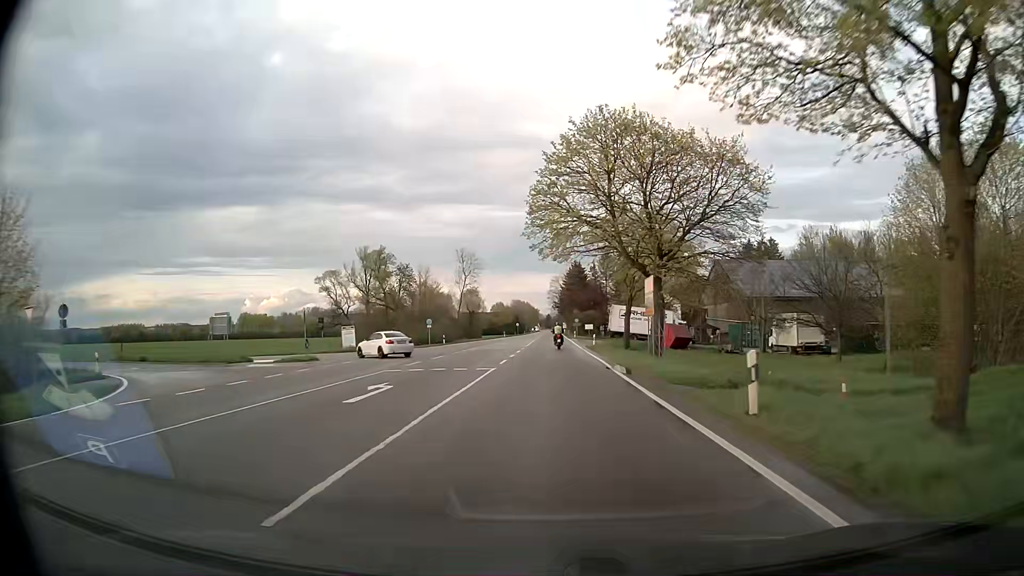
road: secondary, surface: asphalt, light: Day
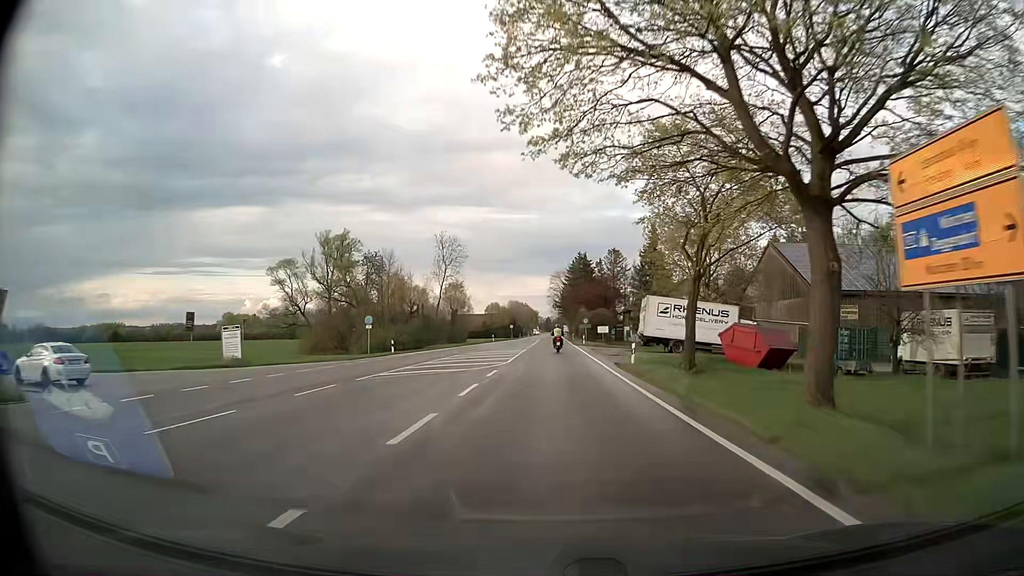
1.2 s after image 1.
(0.0, +23.8) m; 0°
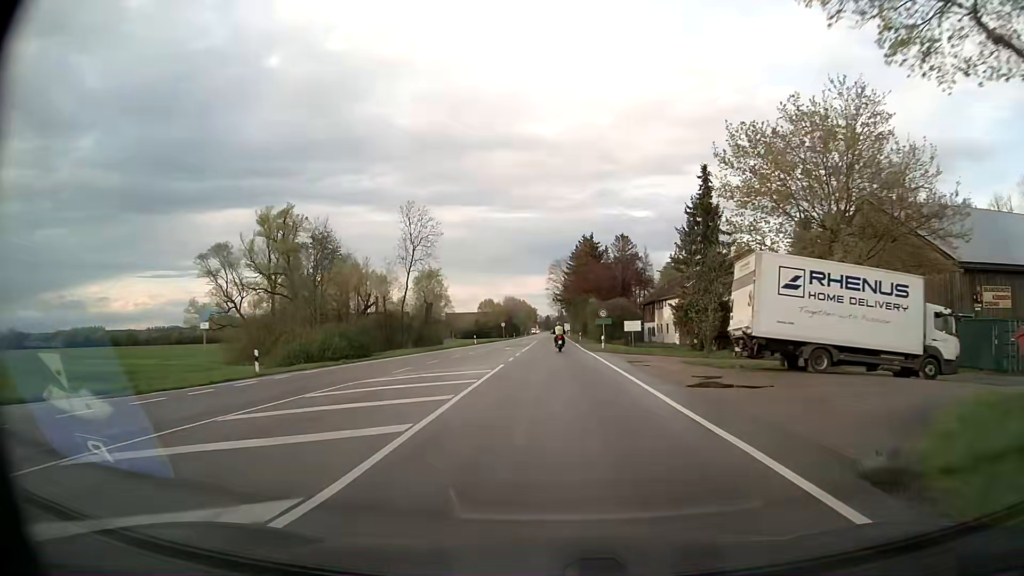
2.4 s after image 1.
(0.0, +23.5) m; 0°
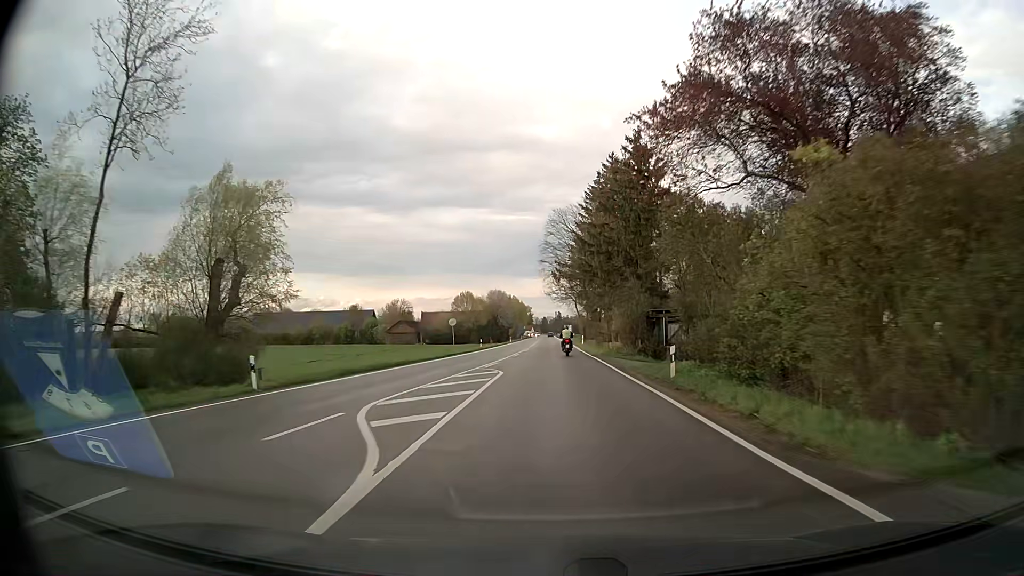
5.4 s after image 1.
(+0.3, +57.0) m; 0°
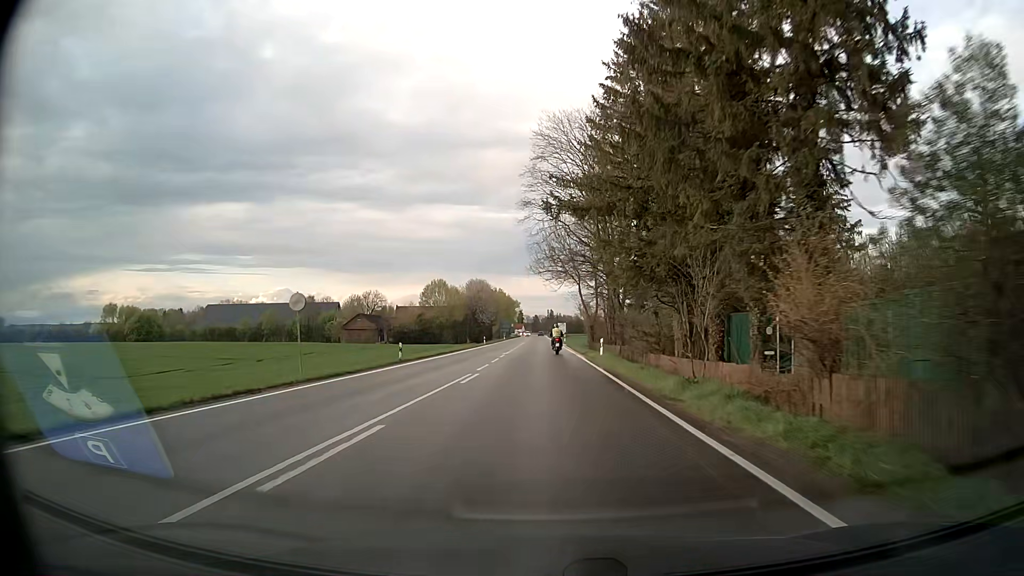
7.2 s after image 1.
(+0.4, +33.6) m; +1°
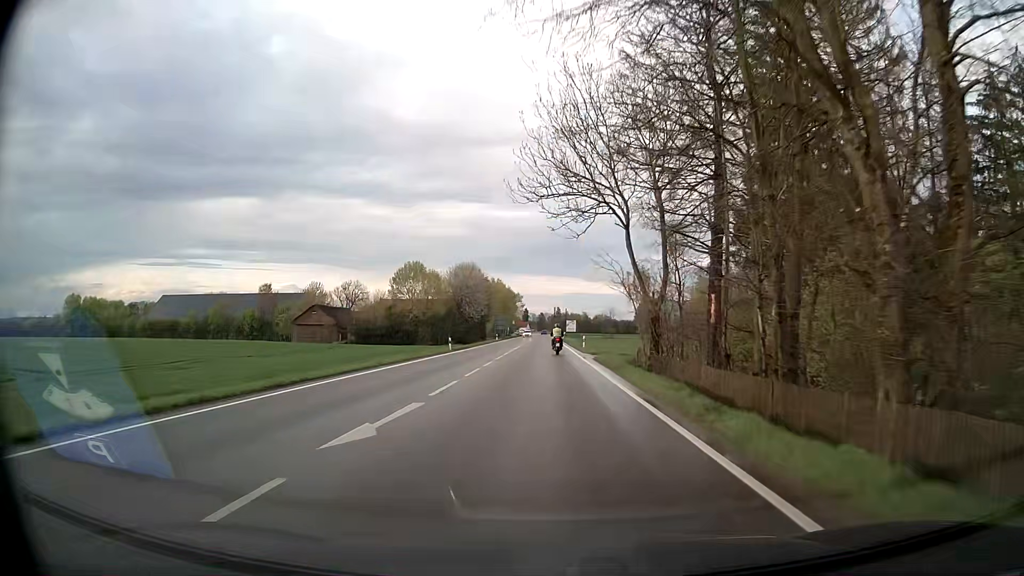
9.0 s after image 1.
(-0.1, +33.7) m; 0°
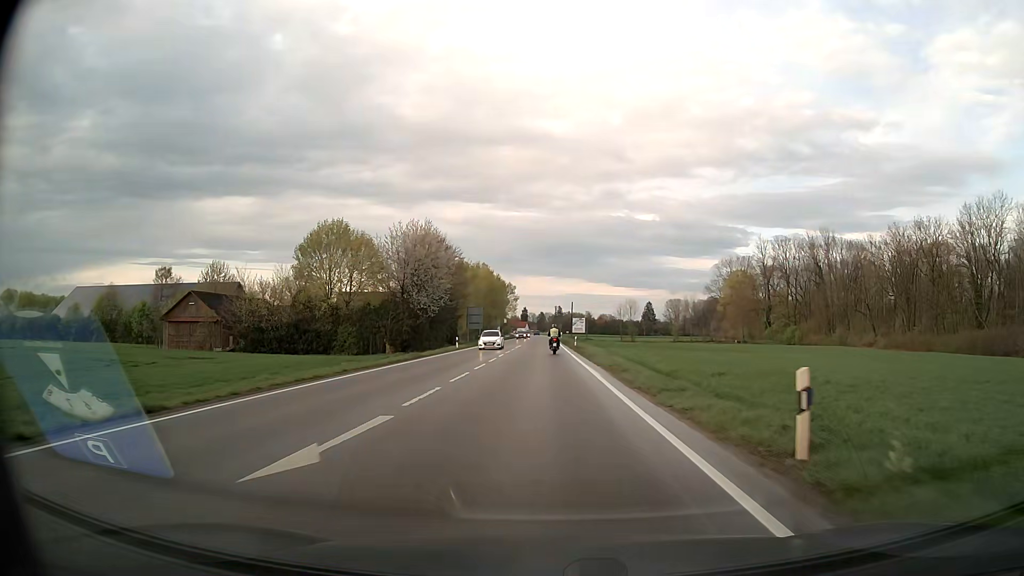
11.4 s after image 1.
(0.0, +44.0) m; 0°
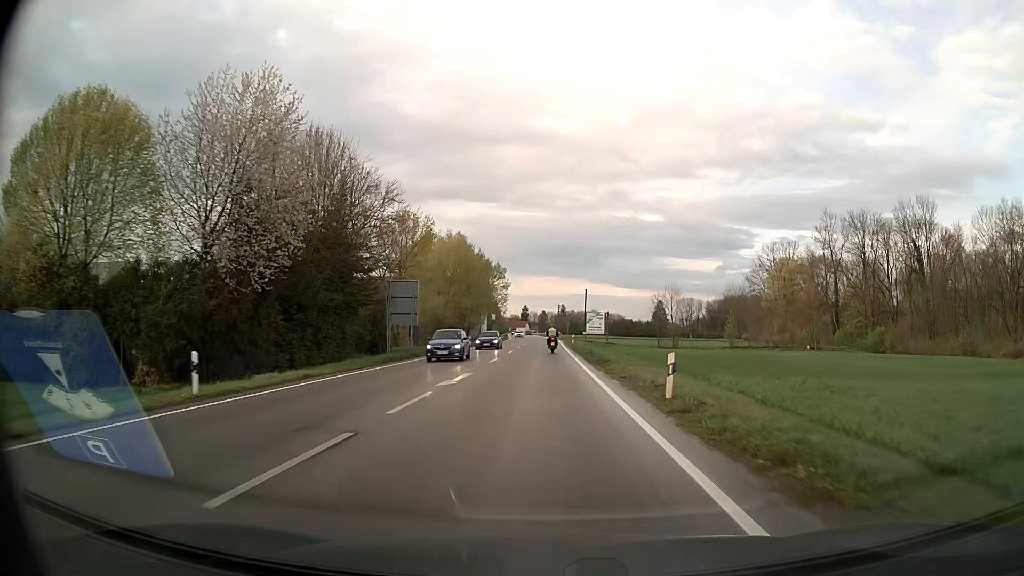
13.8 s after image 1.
(0.0, +43.7) m; 0°
(0, +10) (0, +20) (0, +30) (0, +40) (0, +50) (0, +60) (0, +70) (0, +80) (0, +90) (0, +100) m
